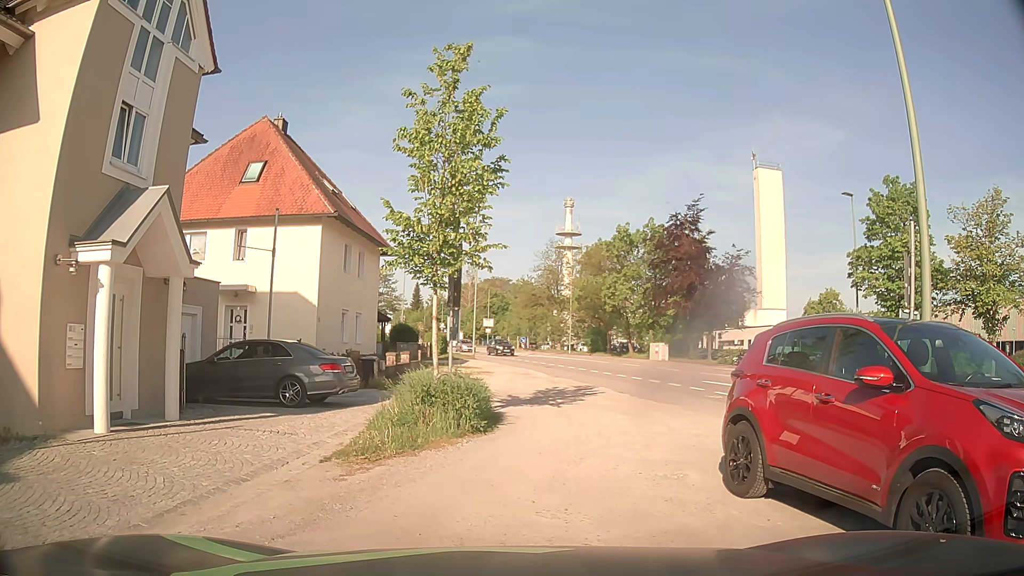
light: Day
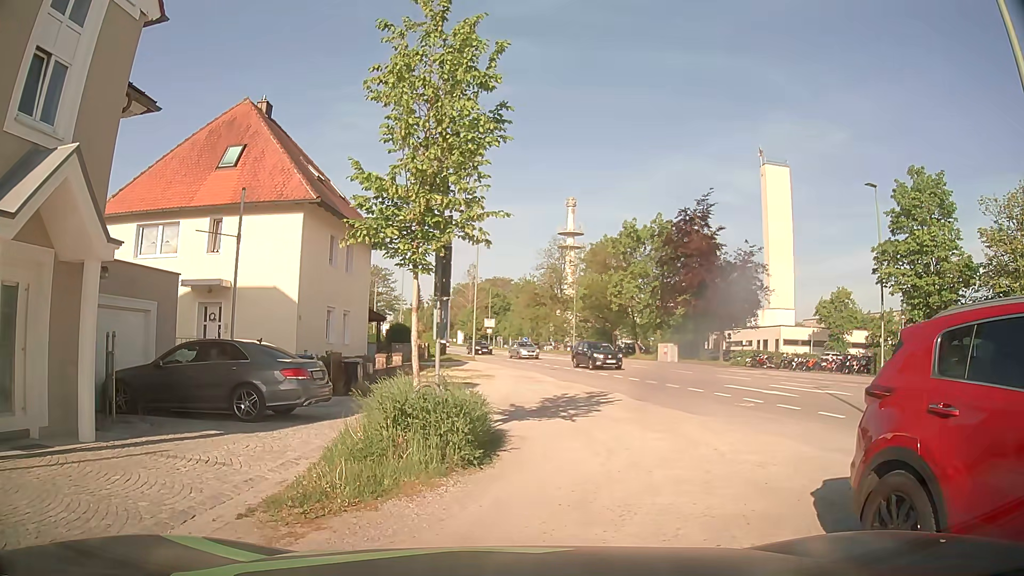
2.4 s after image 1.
(-0.1, +2.8) m; -1°
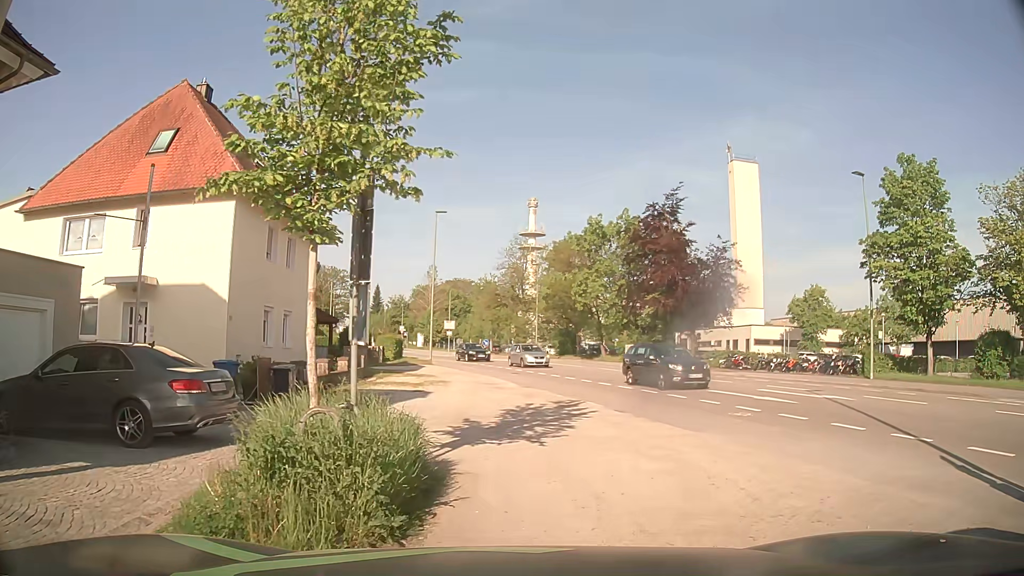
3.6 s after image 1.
(0.0, +2.8) m; +2°
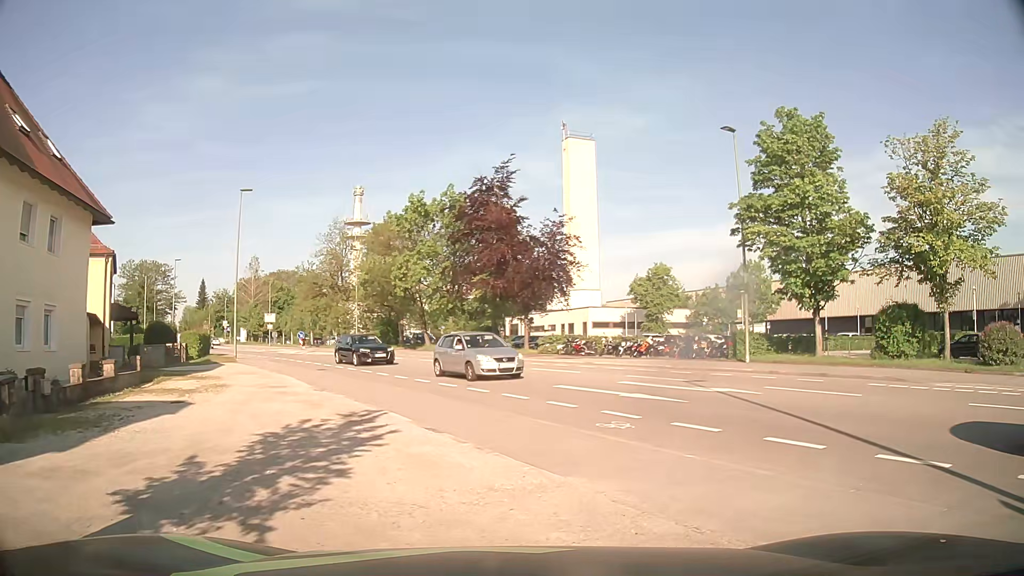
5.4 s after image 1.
(+0.6, +5.0) m; +15°
